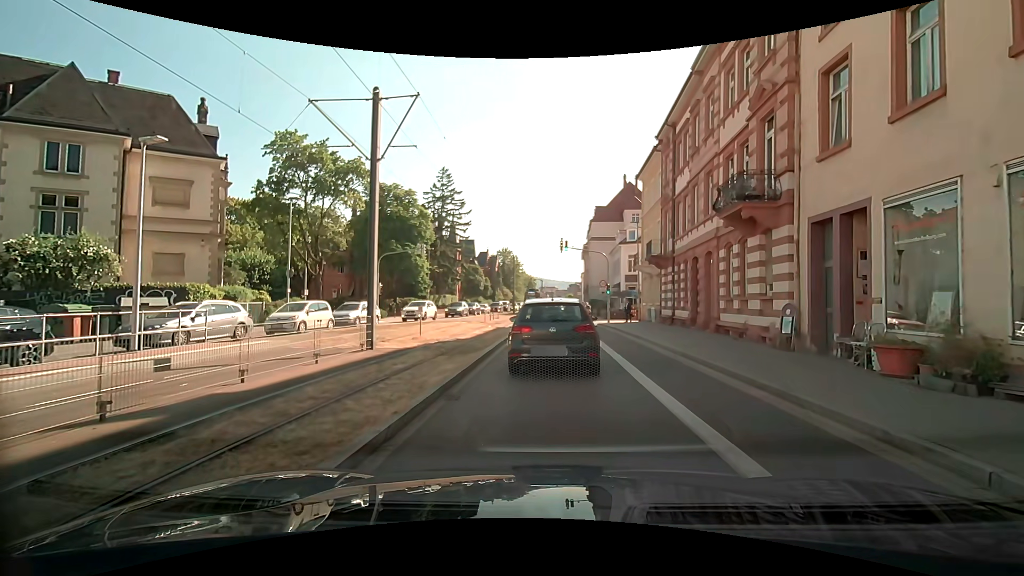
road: secondary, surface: asphalt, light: Day
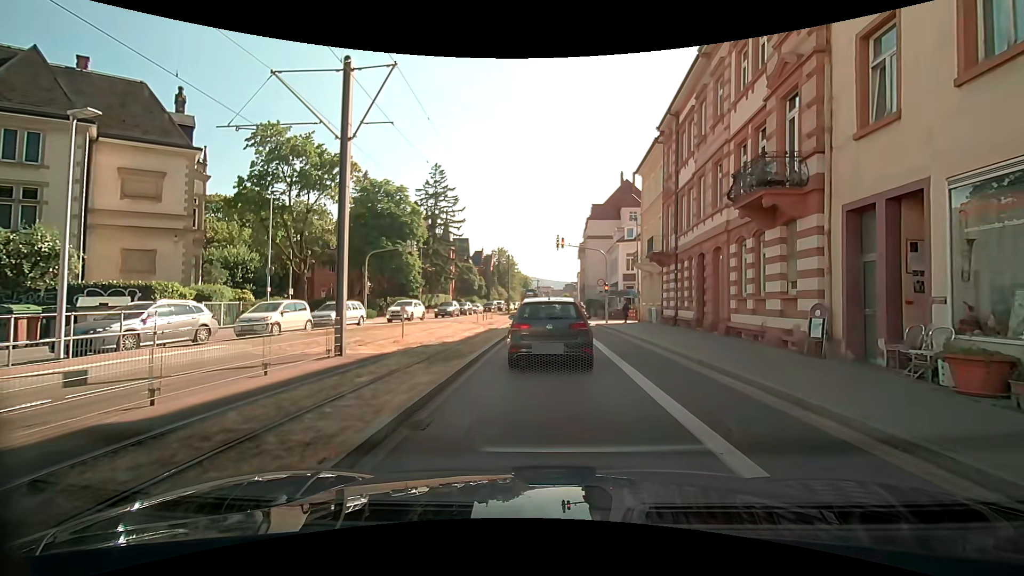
(0.0, +1.8) m; 0°
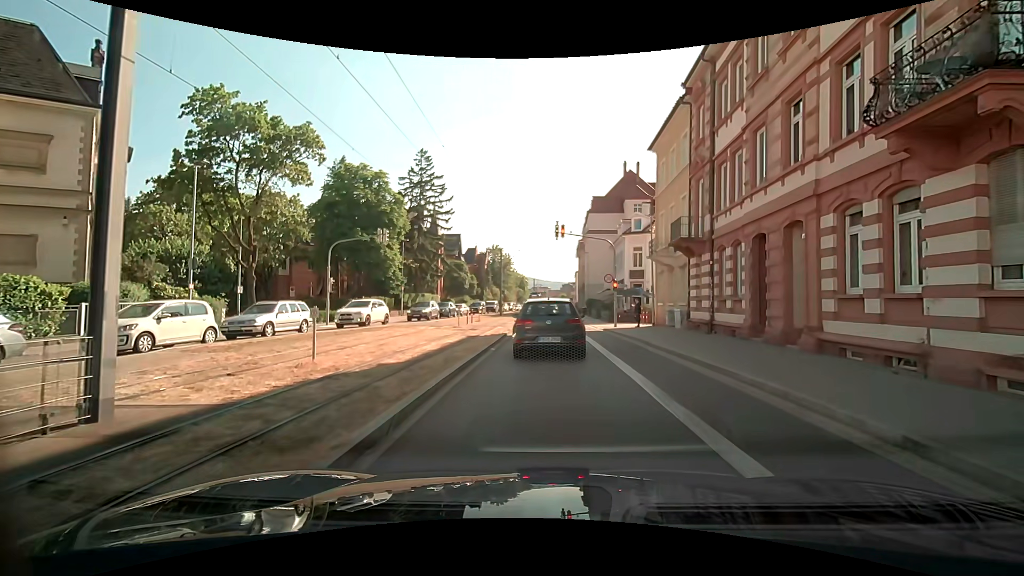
(+0.1, +6.4) m; +1°
